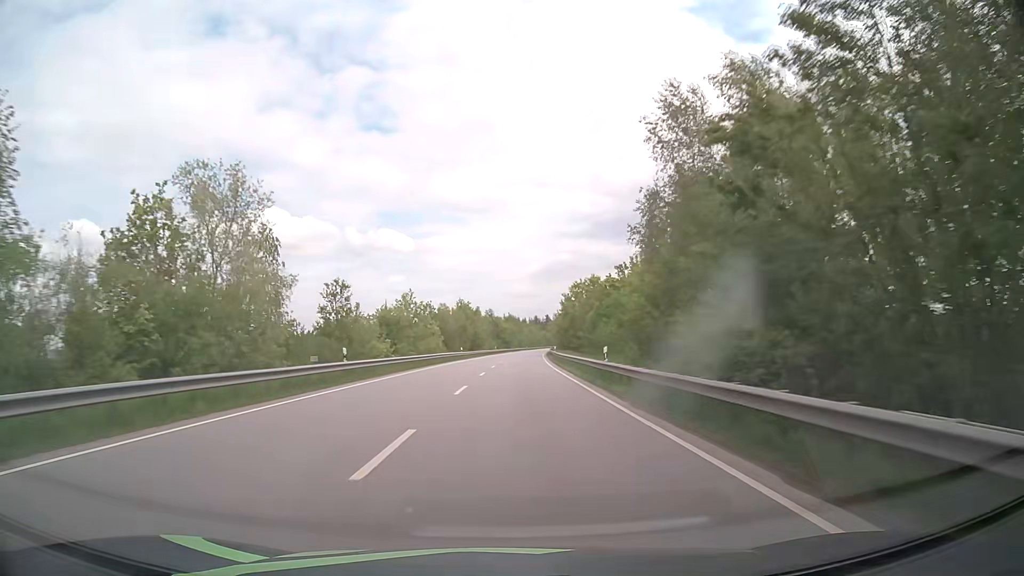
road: primary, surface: asphalt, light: Day
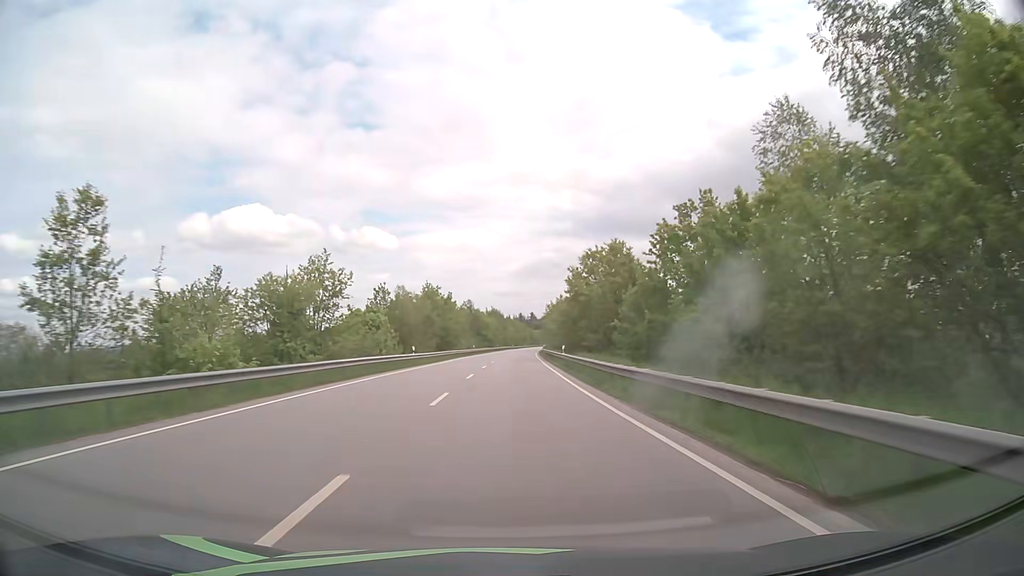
(+0.4, +27.8) m; +1°
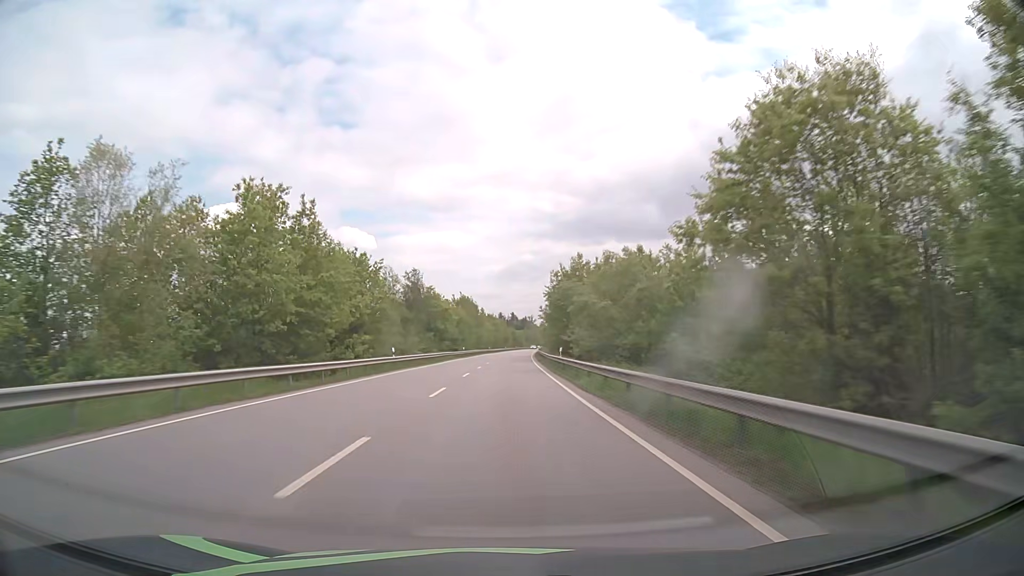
(+1.0, +57.2) m; +2°
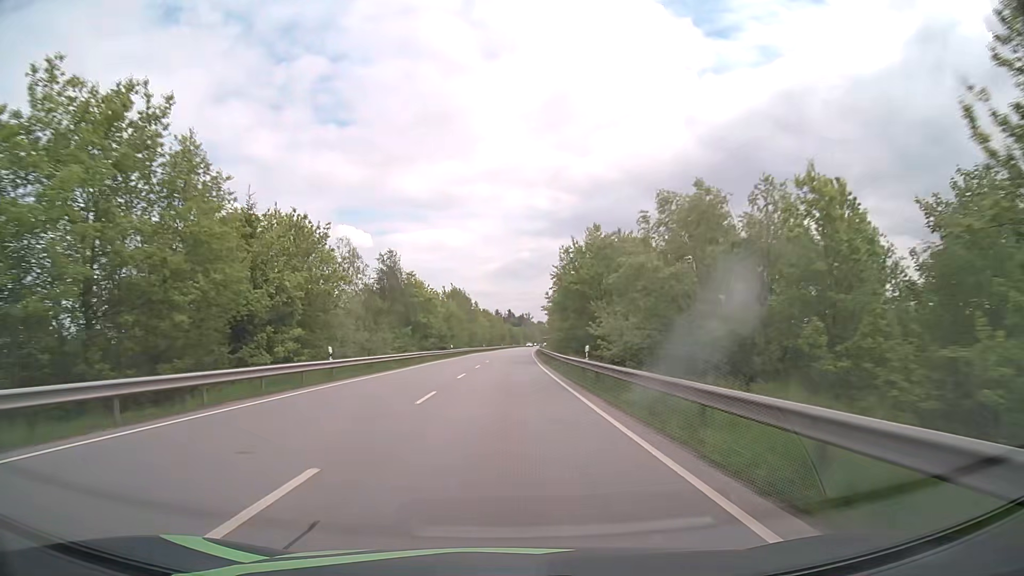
(+0.1, +14.6) m; 0°
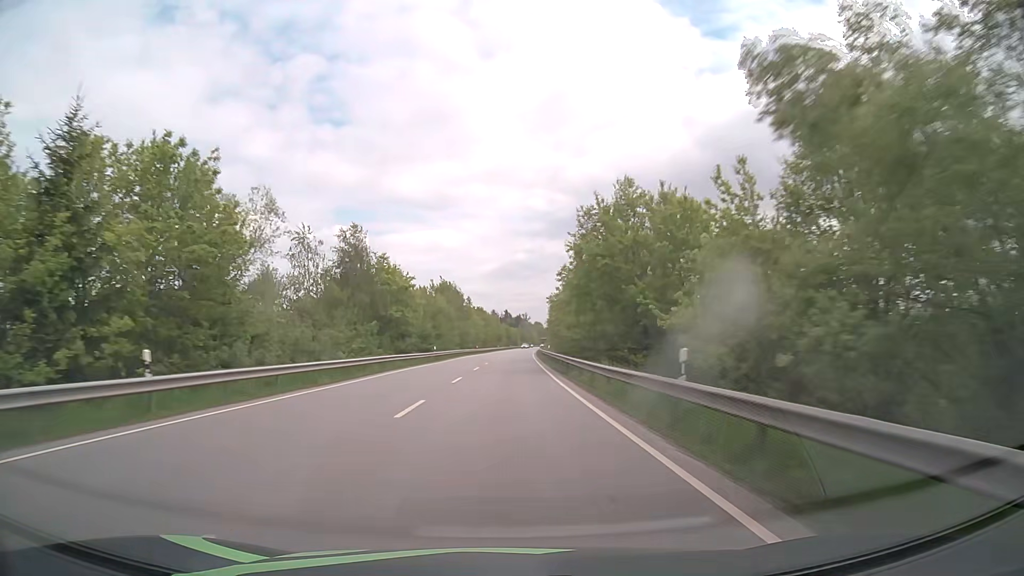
(0.0, +14.7) m; 0°
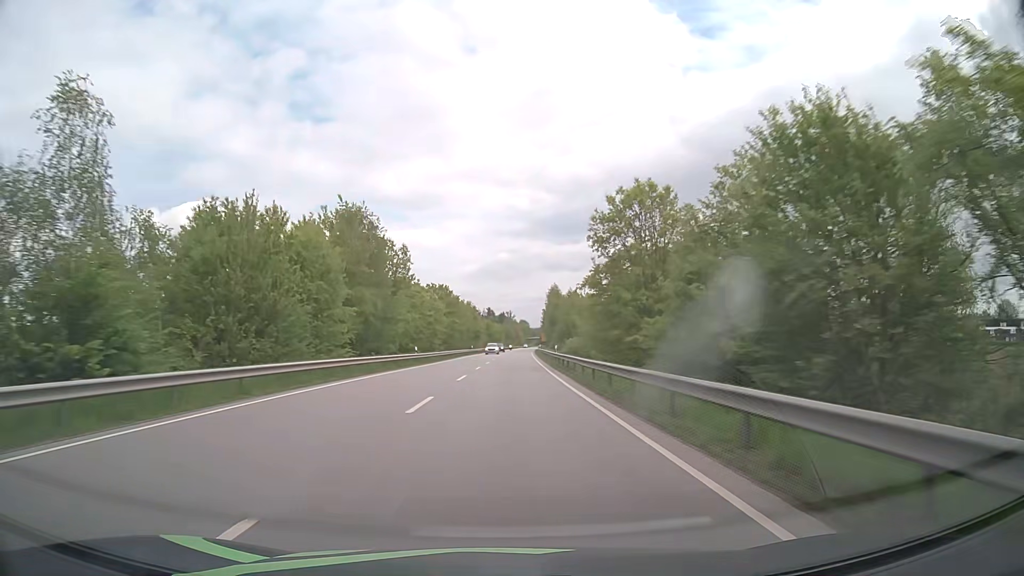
(+0.5, +59.5) m; +1°
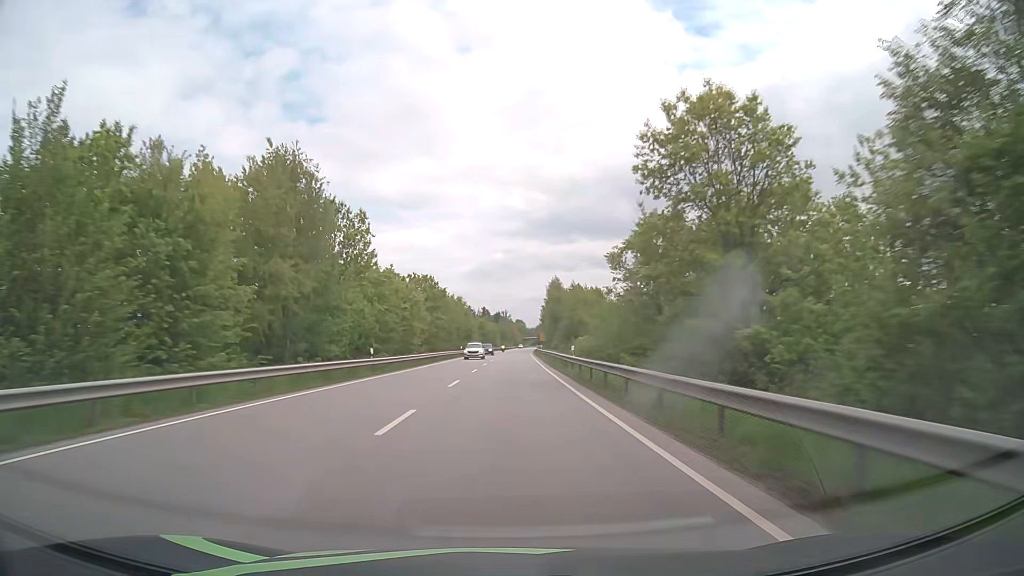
(0.0, +15.0) m; 0°
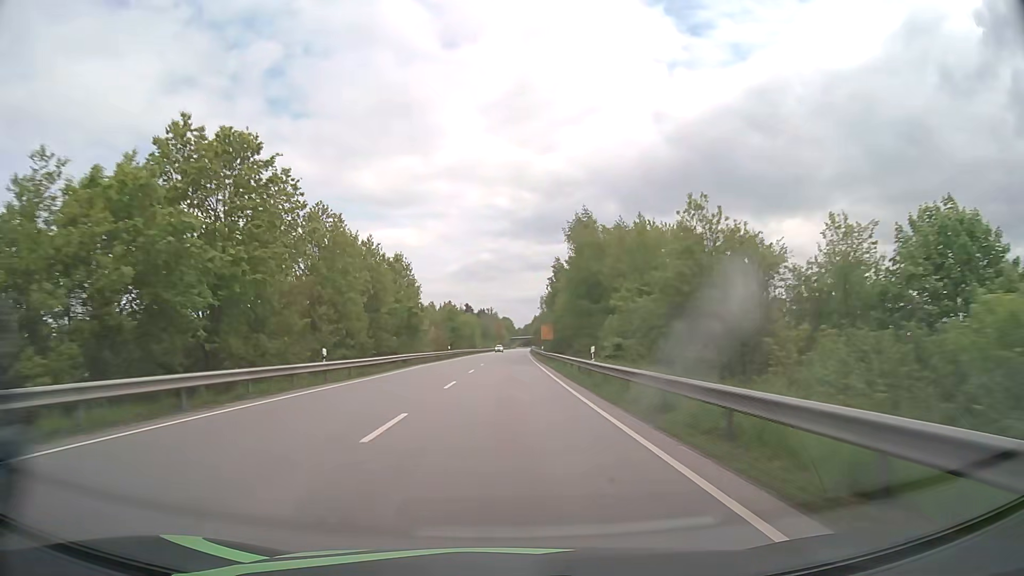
(+0.8, +60.8) m; +1°
(0, +10) (0, +20) (0, +30) (0, +40) (0, +50) (0, +60) (+1, +70) (+1, +80) (+1, +90) (+1, +100) m
